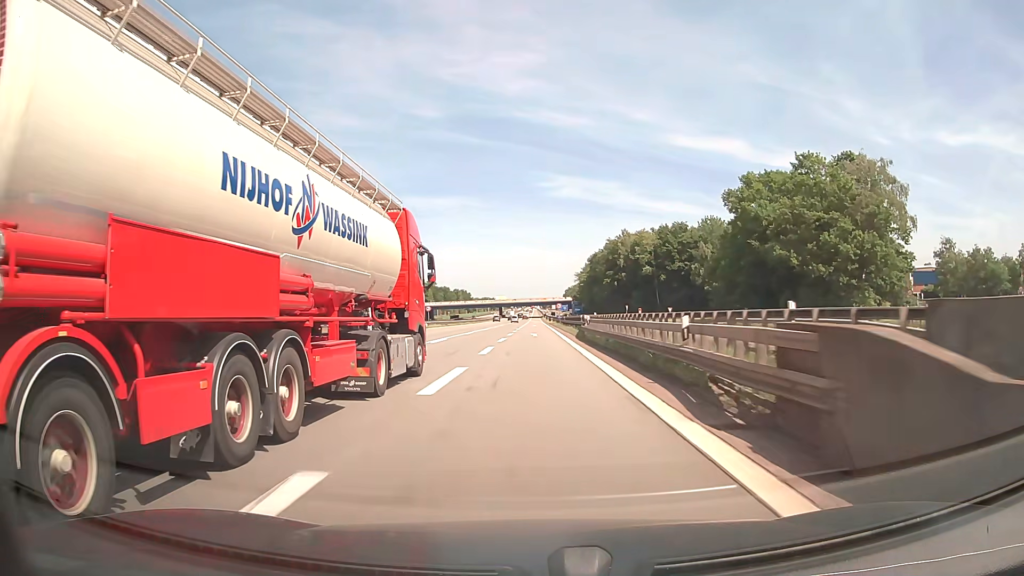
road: motorway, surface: asphalt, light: Day
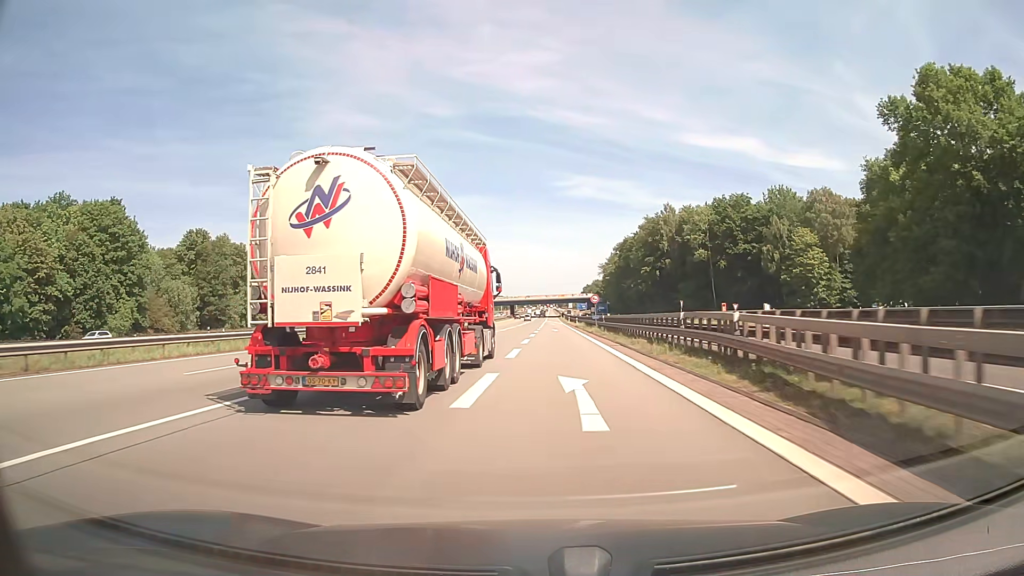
(-0.3, +37.8) m; -1°
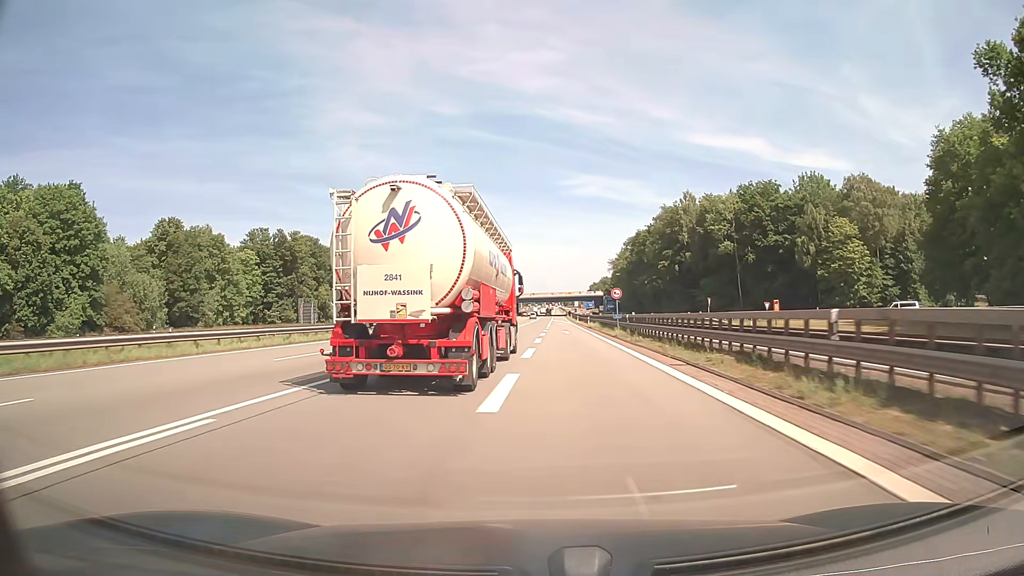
(0.0, +12.6) m; 0°
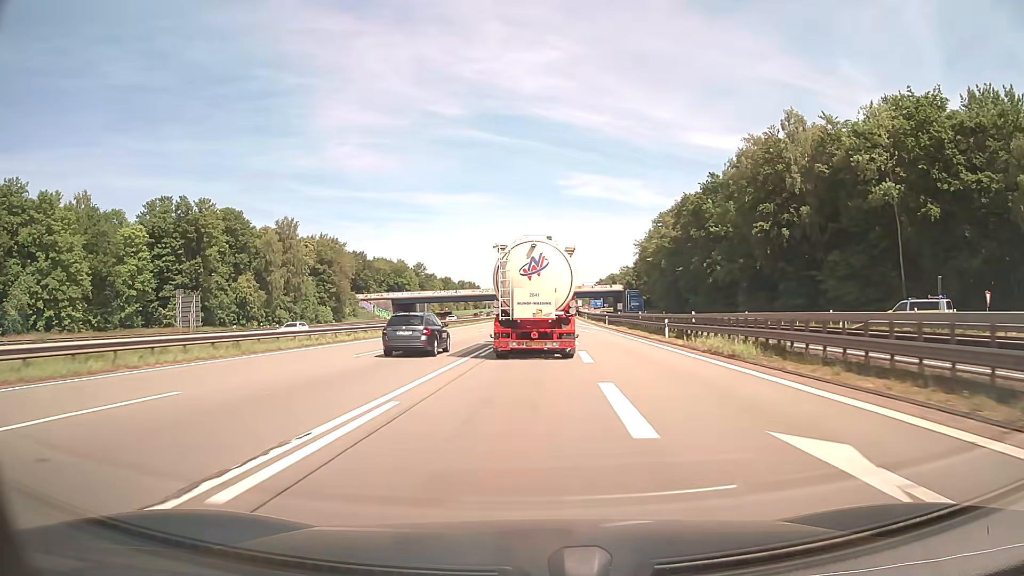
(-0.1, +50.1) m; 0°
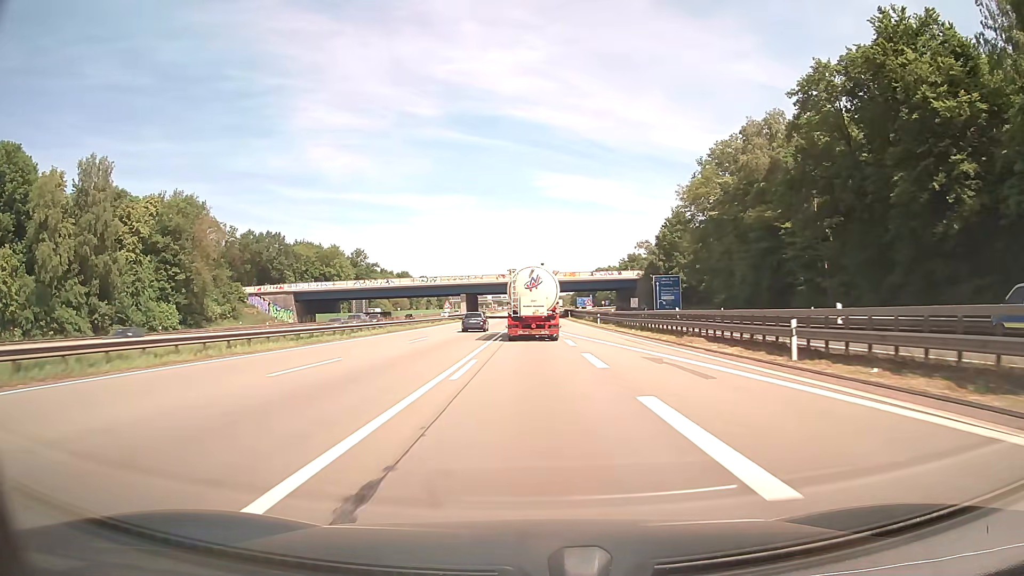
(+1.1, +62.7) m; +2°
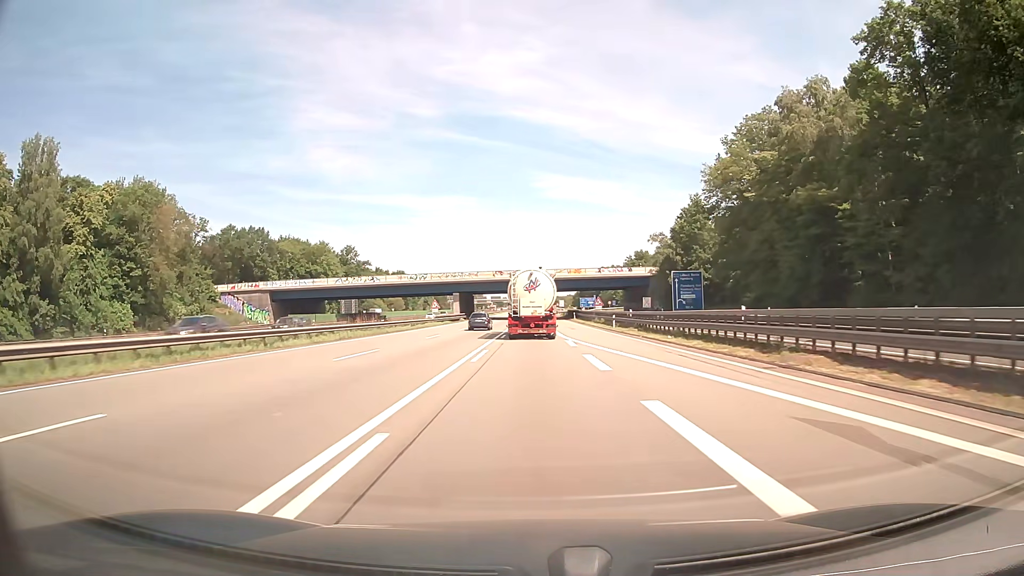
(0.0, +12.6) m; 0°
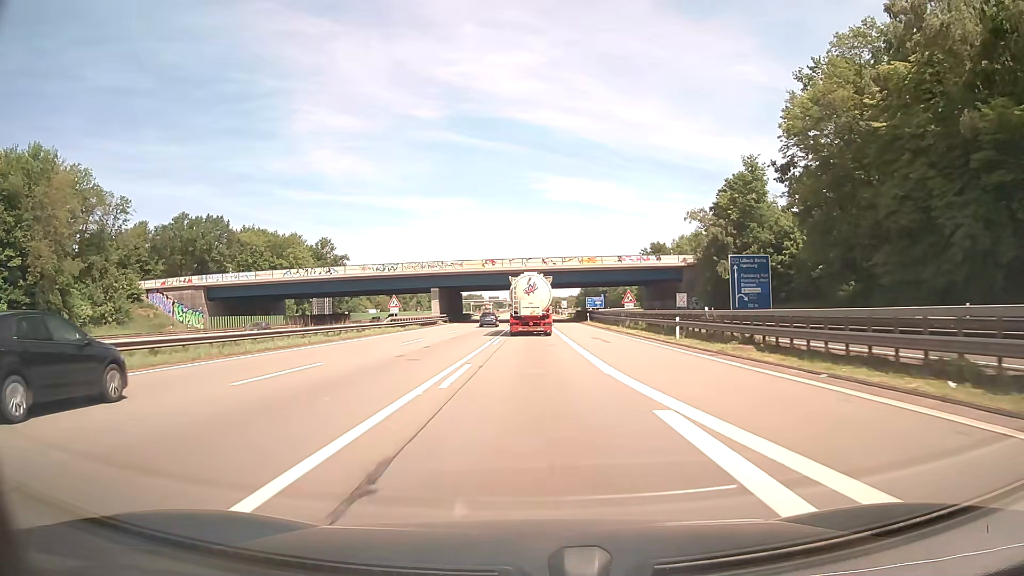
(-0.1, +25.1) m; 0°
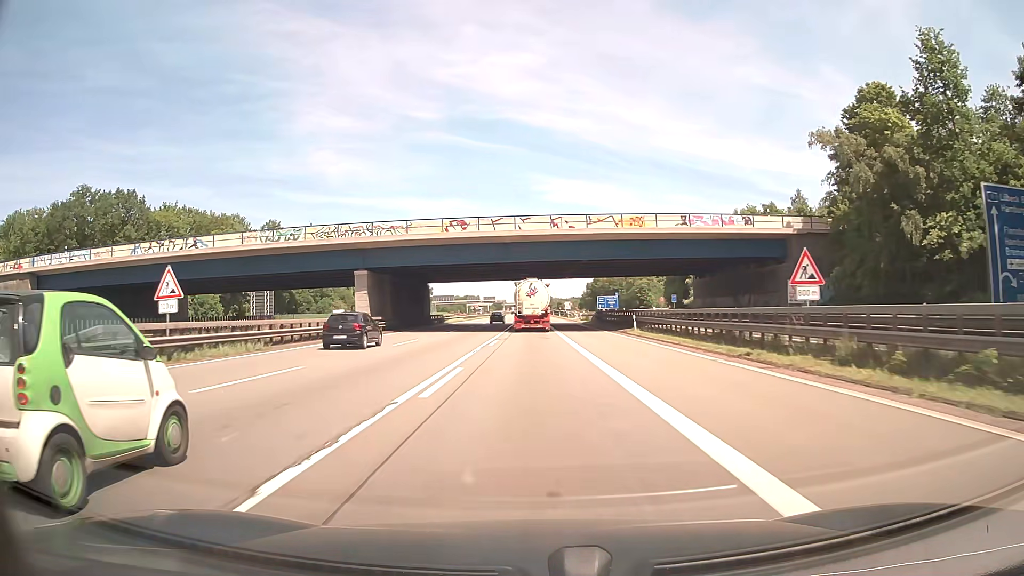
(+0.1, +37.5) m; 0°
(0, +10) (0, +20) (0, +30) (0, +40) (0, +50) (0, +60) (0, +70) (0, +80) (0, +90) (0, +100) m
